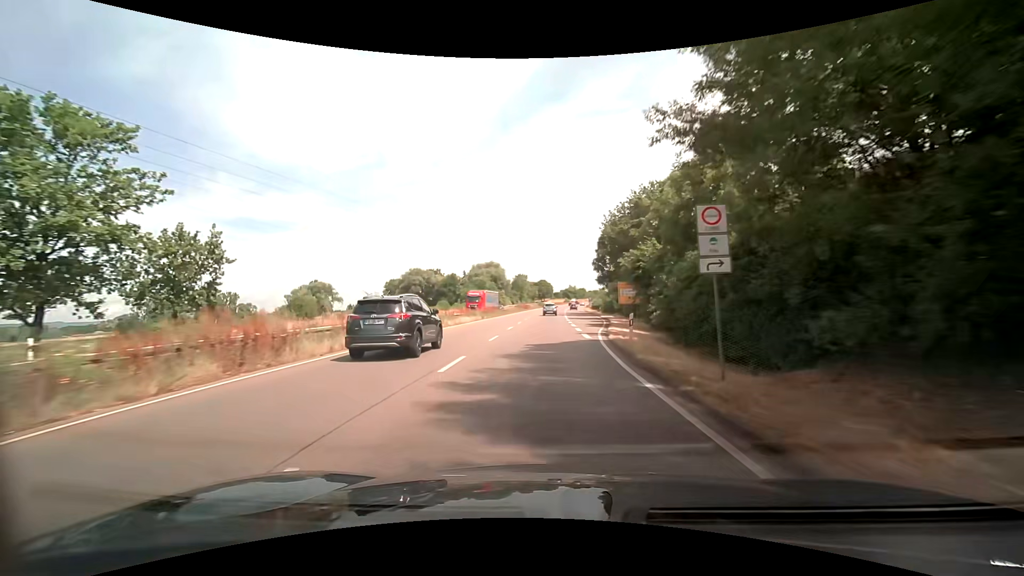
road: trunk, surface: asphalt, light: Day
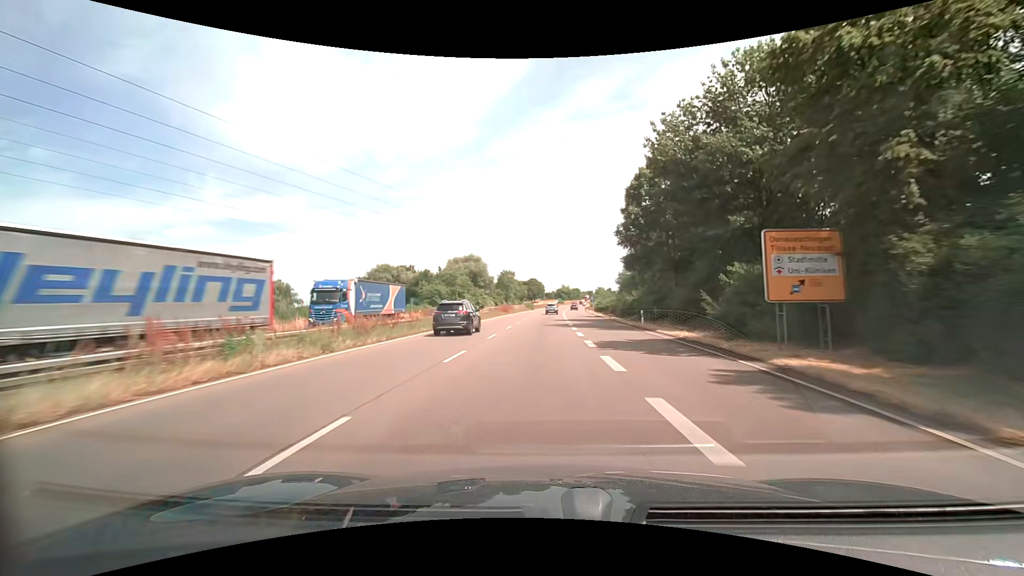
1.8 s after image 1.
(+0.3, +34.2) m; +1°
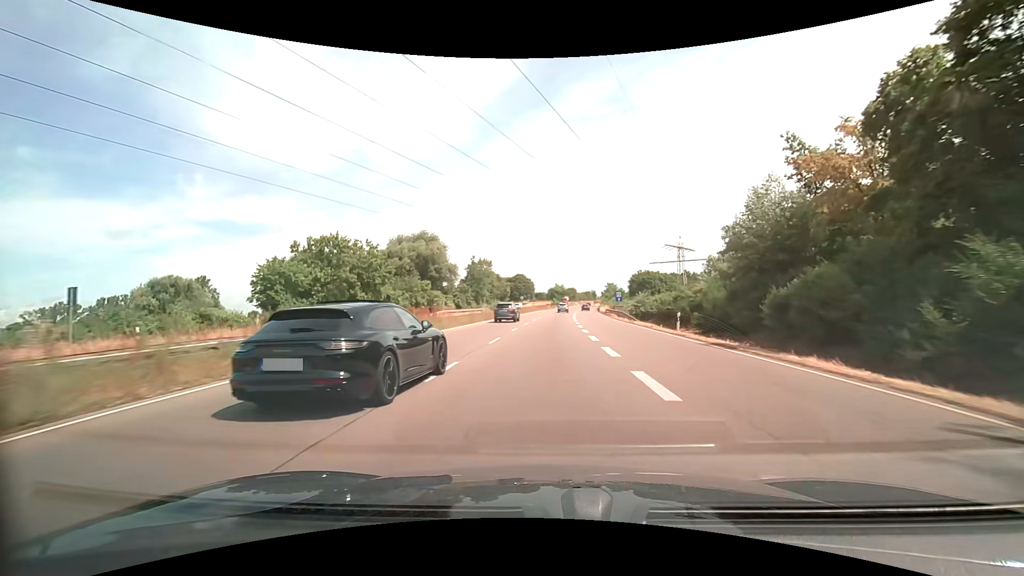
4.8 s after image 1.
(+0.6, +57.4) m; +1°
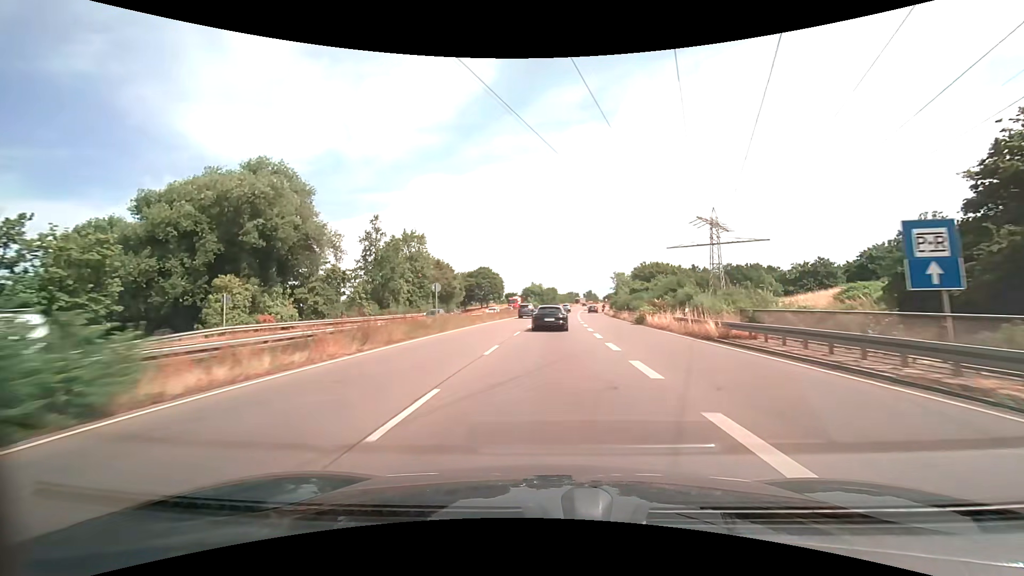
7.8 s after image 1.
(+1.4, +57.9) m; +3°
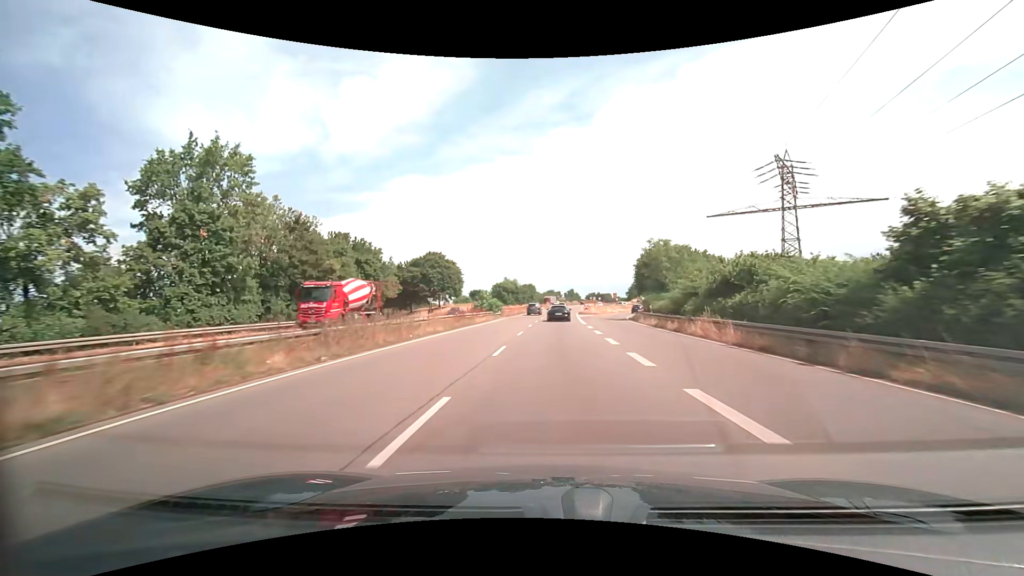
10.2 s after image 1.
(+1.0, +46.7) m; +3°
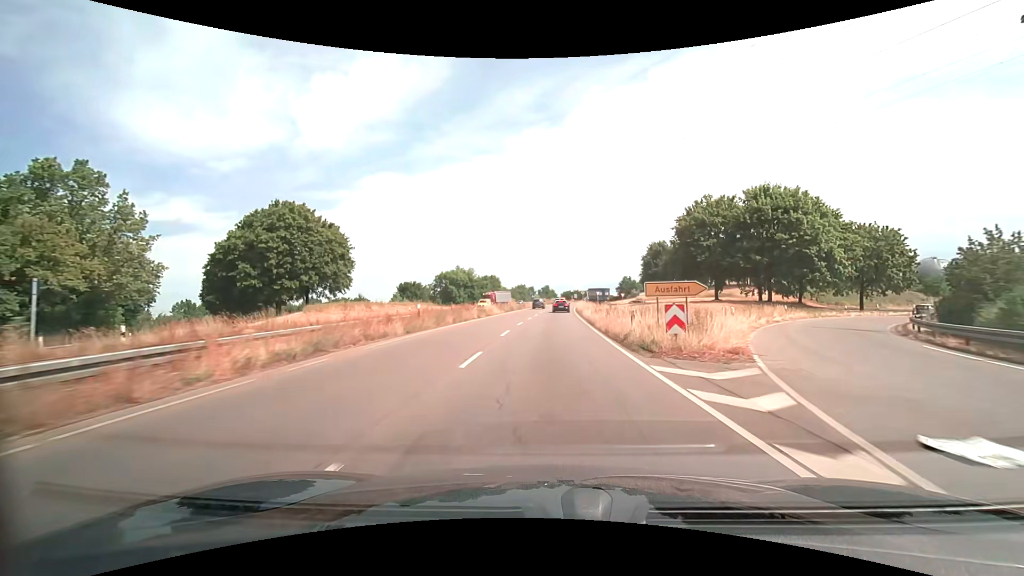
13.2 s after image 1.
(+1.7, +58.0) m; +3°
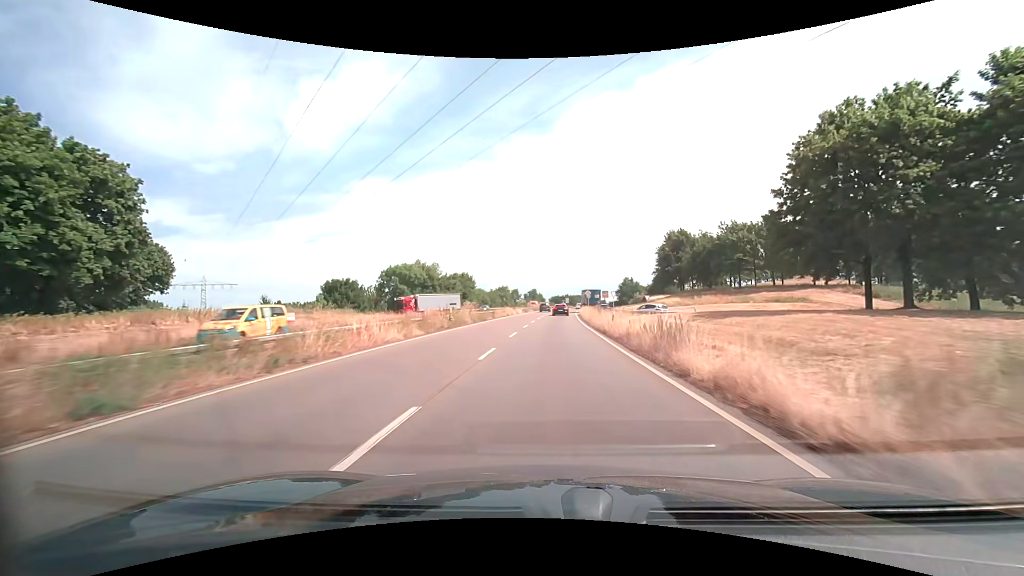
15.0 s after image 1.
(+0.4, +33.9) m; +2°
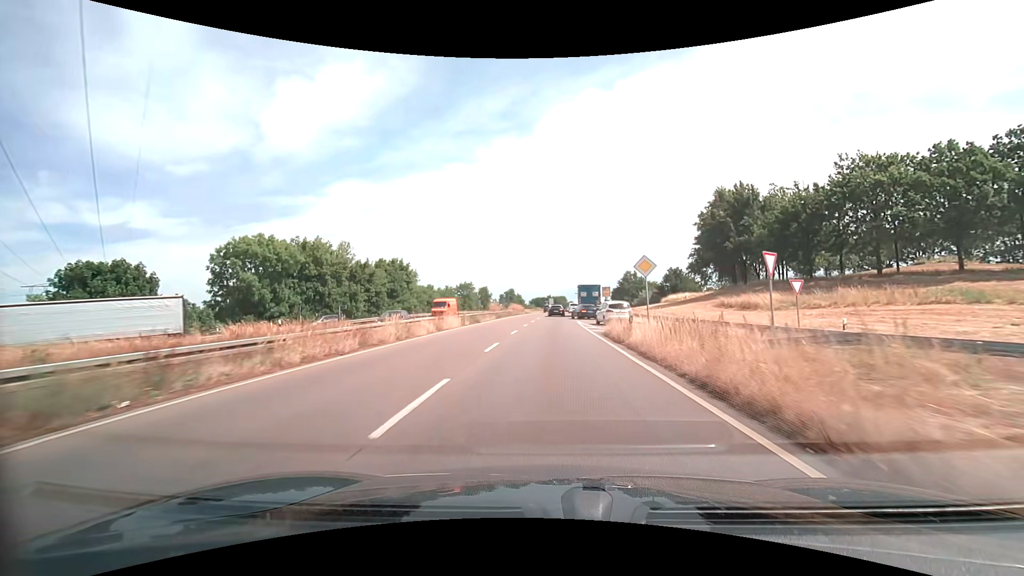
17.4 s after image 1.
(+0.7, +42.2) m; +2°
(0, +10) (0, +20) (+1, +30) (+1, +40) (+1, +50) (+2, +60) (+2, +70) (+3, +80) (+4, +90) (+5, +100) m
